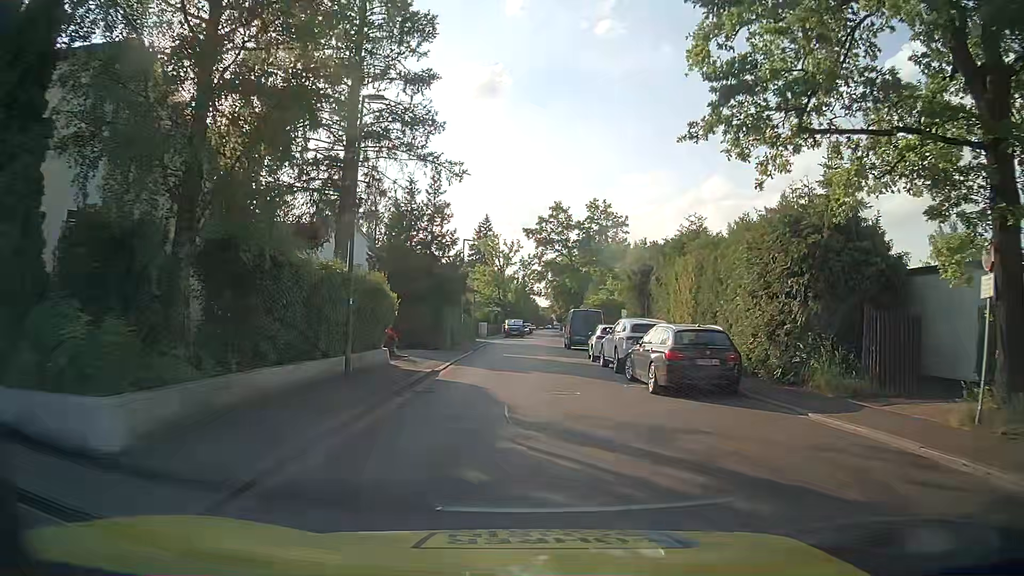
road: residential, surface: asphalt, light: Day
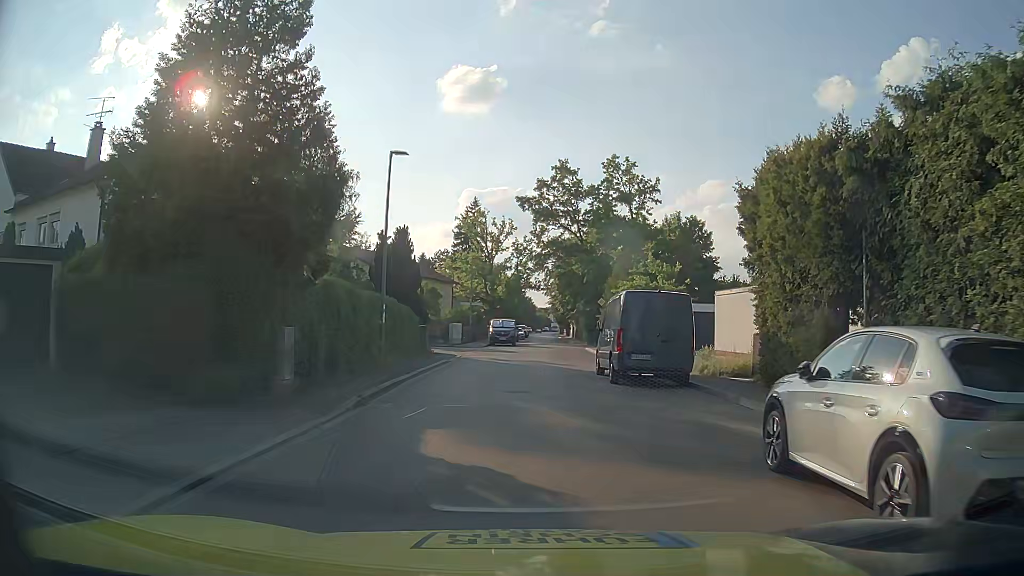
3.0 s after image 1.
(+0.4, +22.2) m; +1°
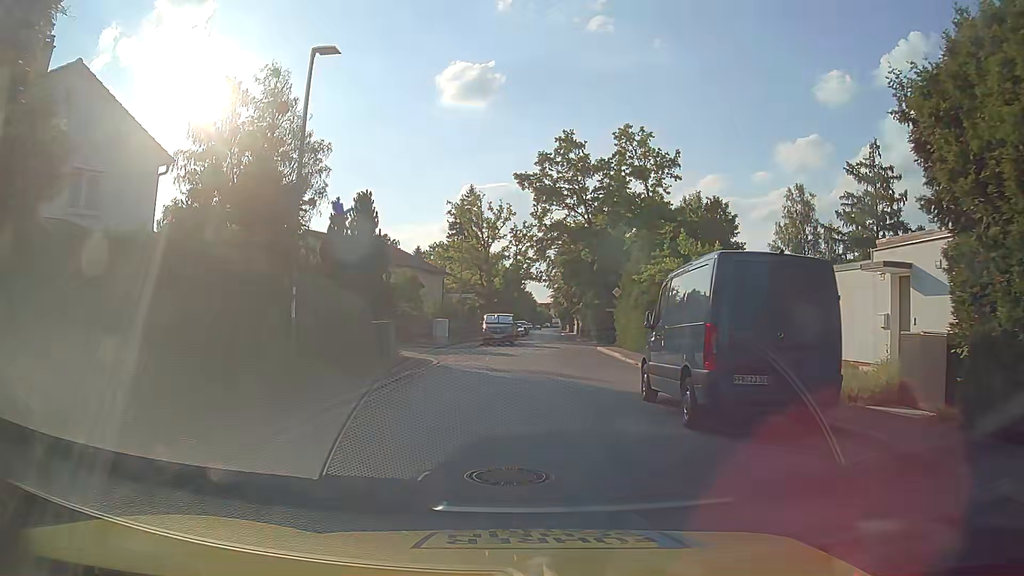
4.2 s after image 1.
(0.0, +8.1) m; 0°
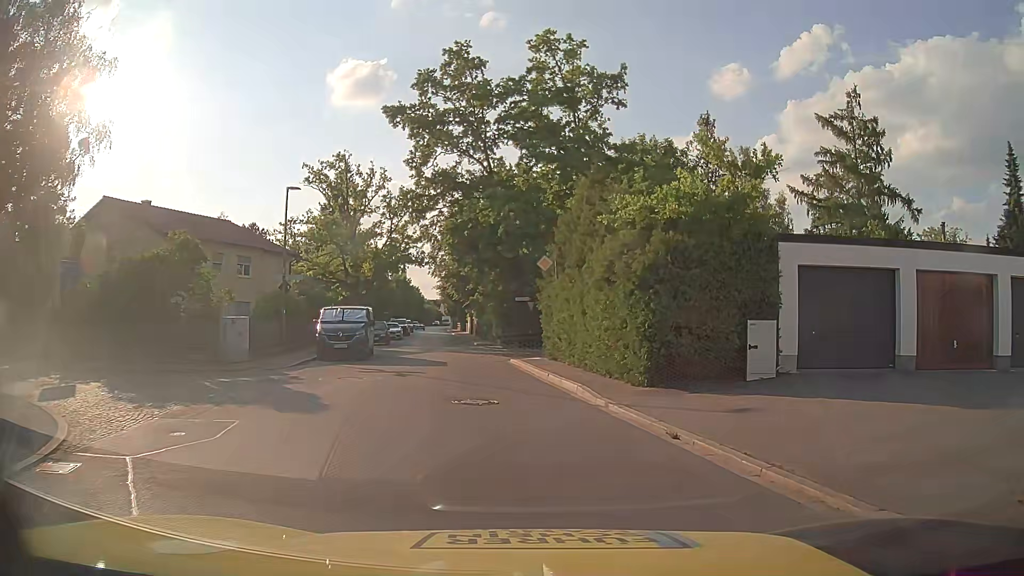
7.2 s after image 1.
(+0.7, +17.0) m; +10°
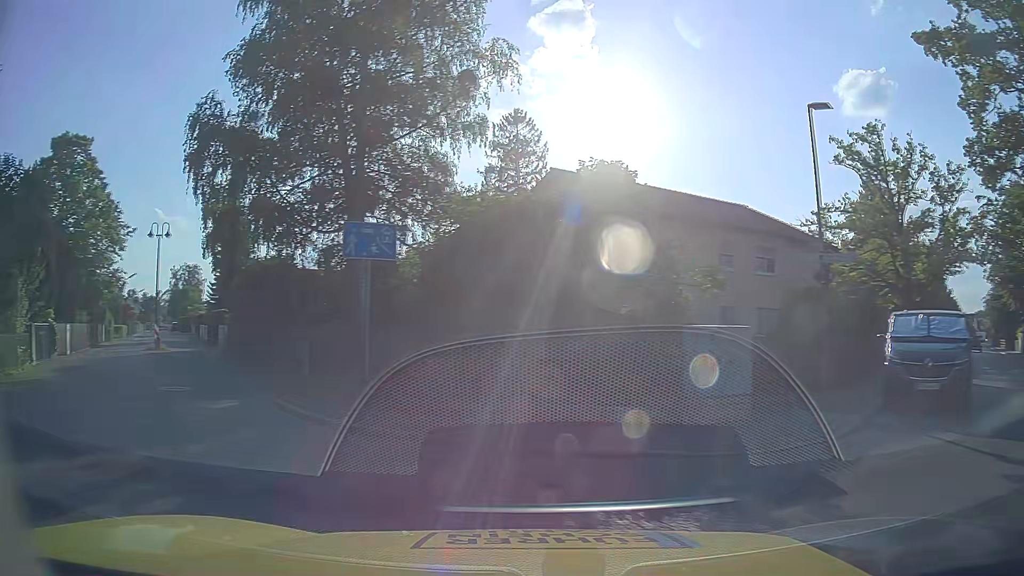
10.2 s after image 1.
(-2.7, +11.3) m; -45°
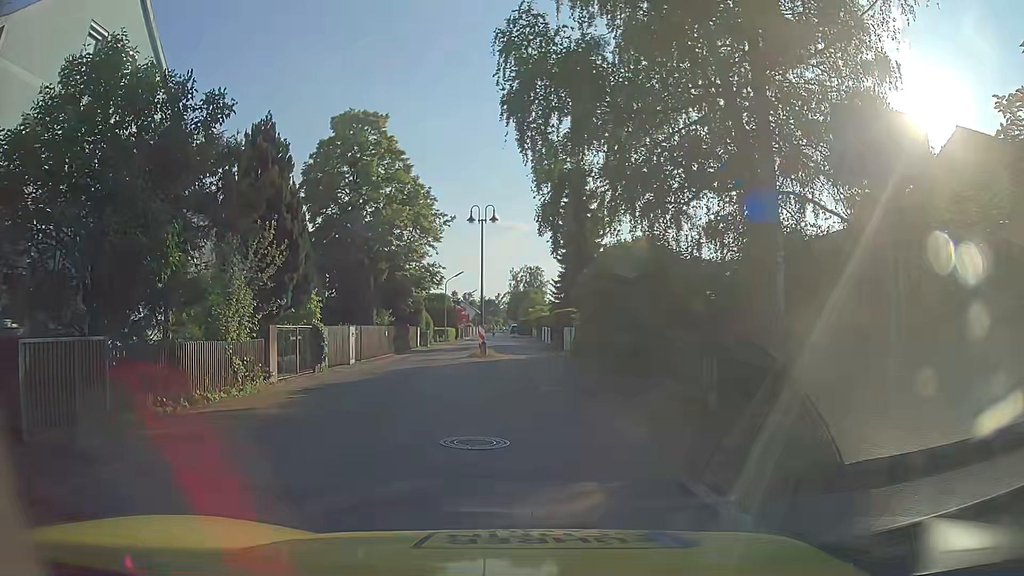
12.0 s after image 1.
(-2.1, +6.3) m; -31°
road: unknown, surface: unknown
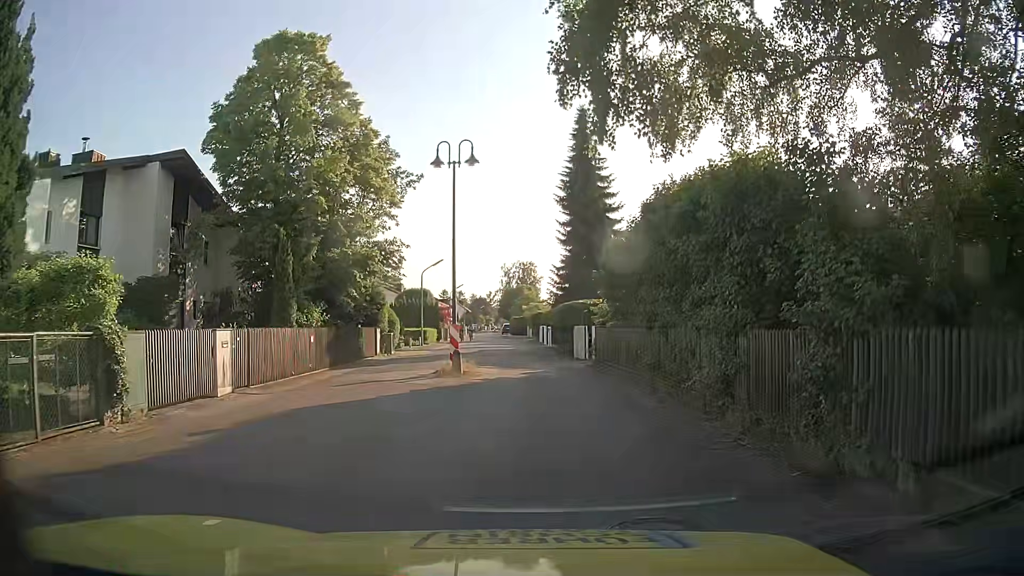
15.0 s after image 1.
(-0.1, +10.6) m; +1°
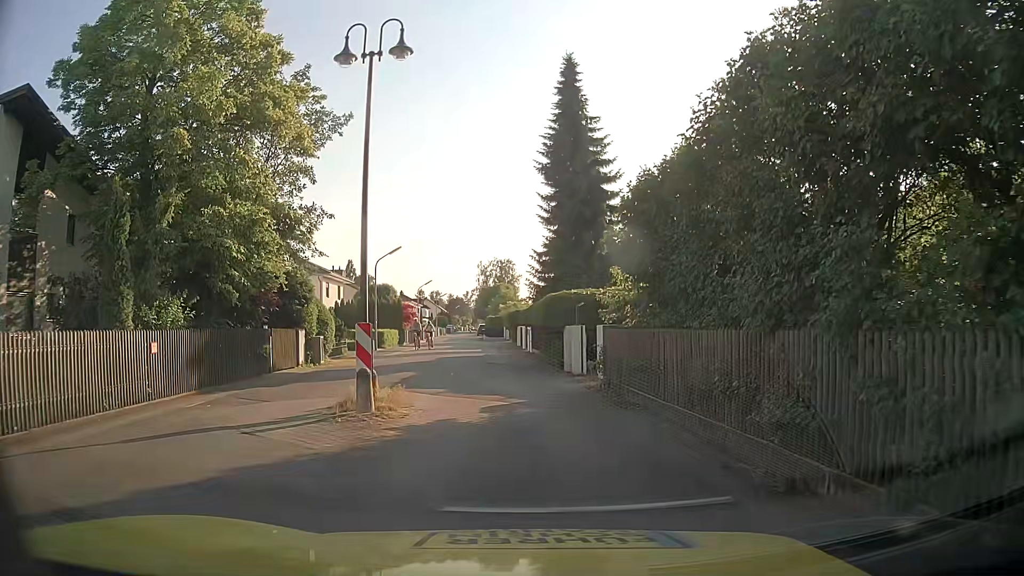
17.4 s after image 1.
(+0.1, +8.1) m; 0°
